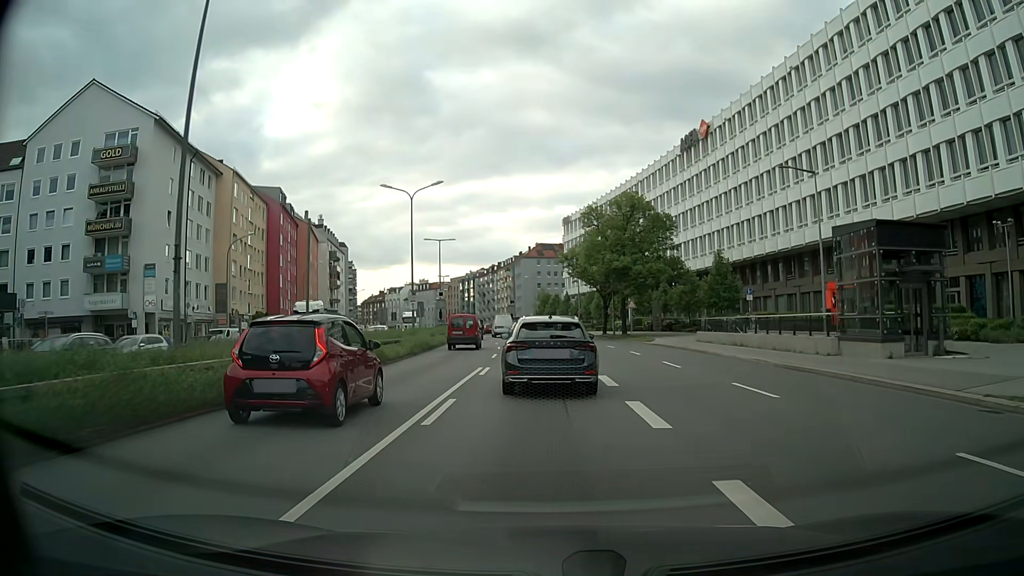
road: trunk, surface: asphalt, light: Day
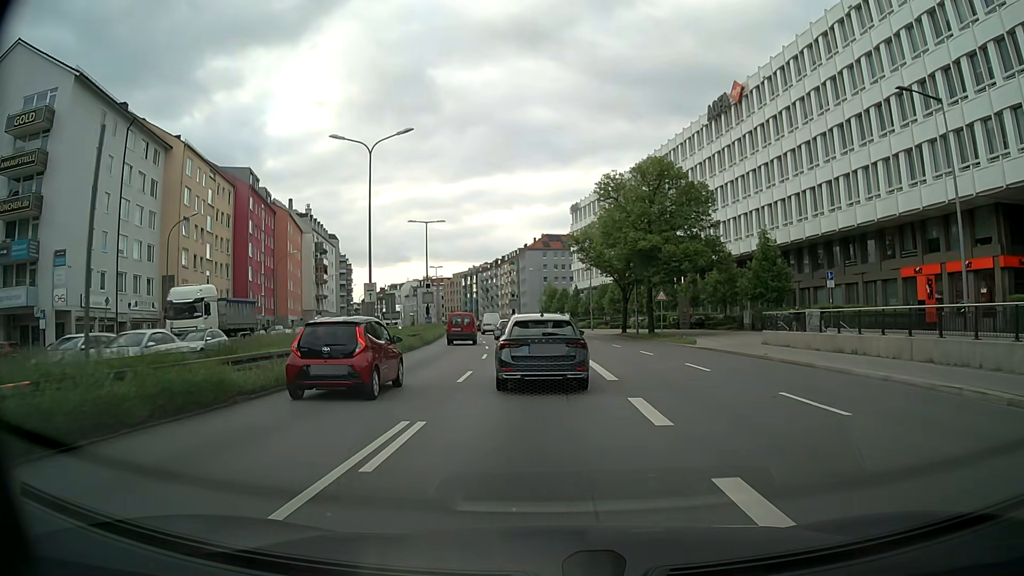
(0.0, +12.0) m; -2°
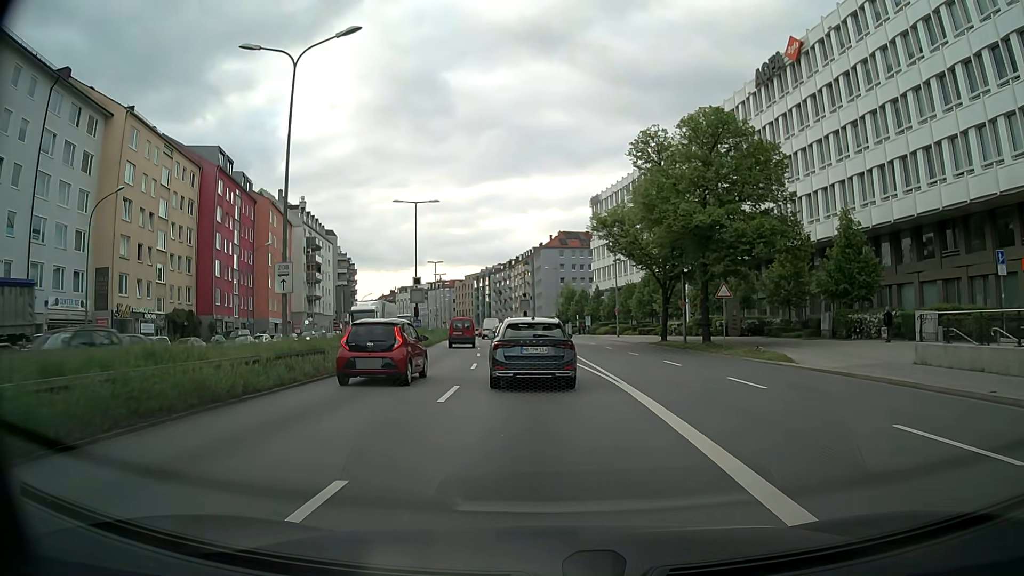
(+0.1, +12.6) m; 0°
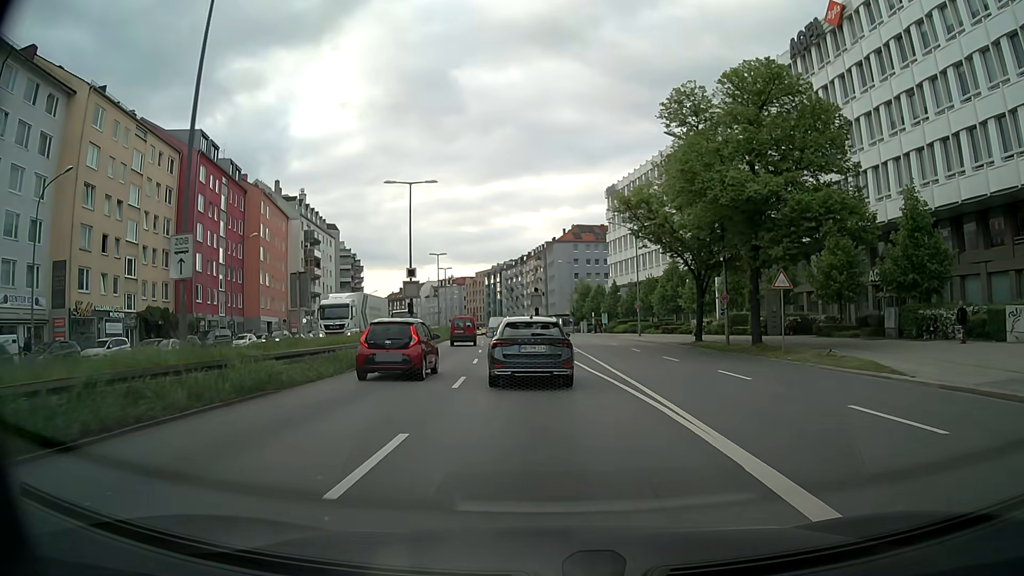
(0.0, +6.7) m; 0°
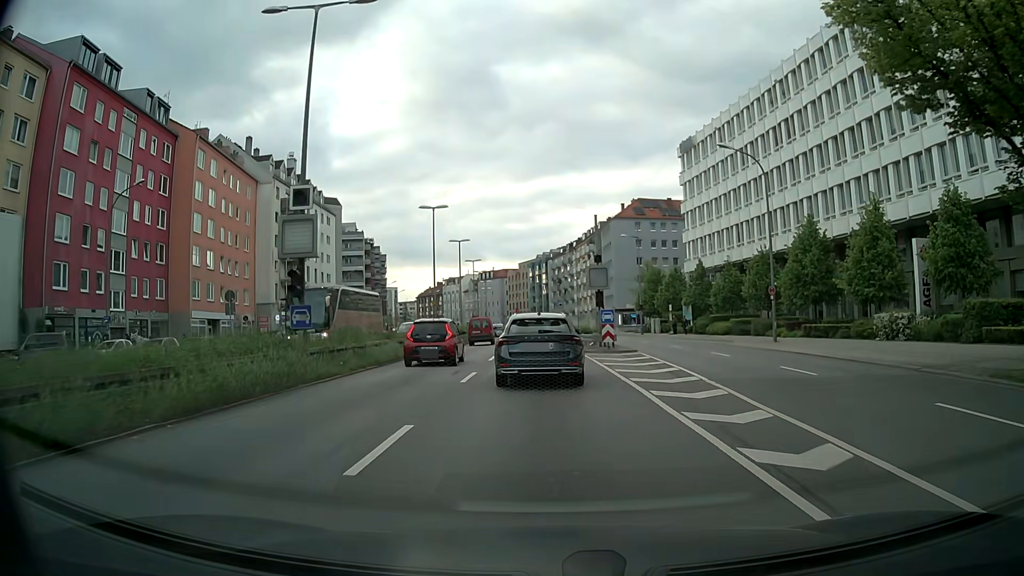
(-1.2, +26.5) m; -5°
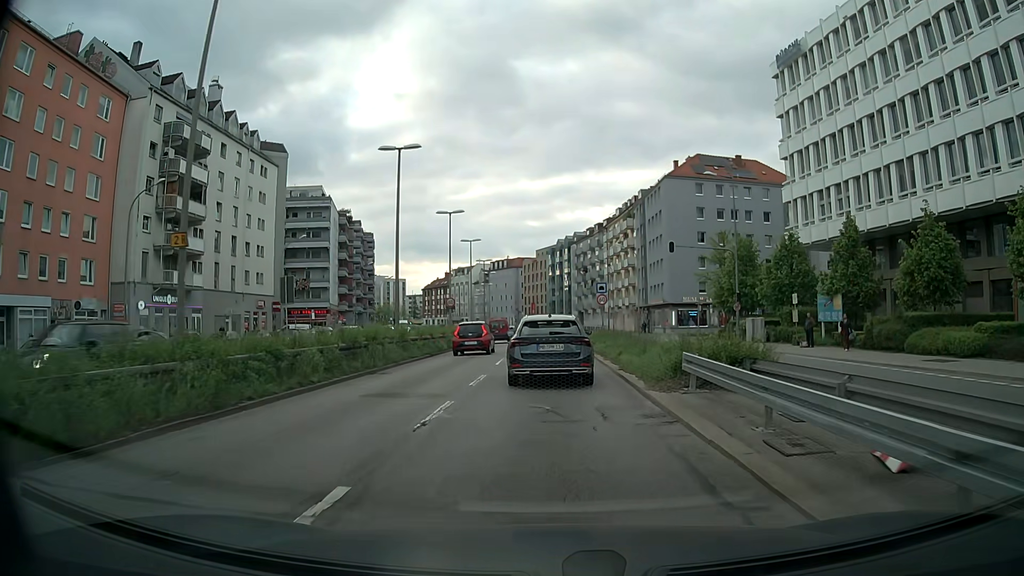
(-0.5, +30.4) m; -3°
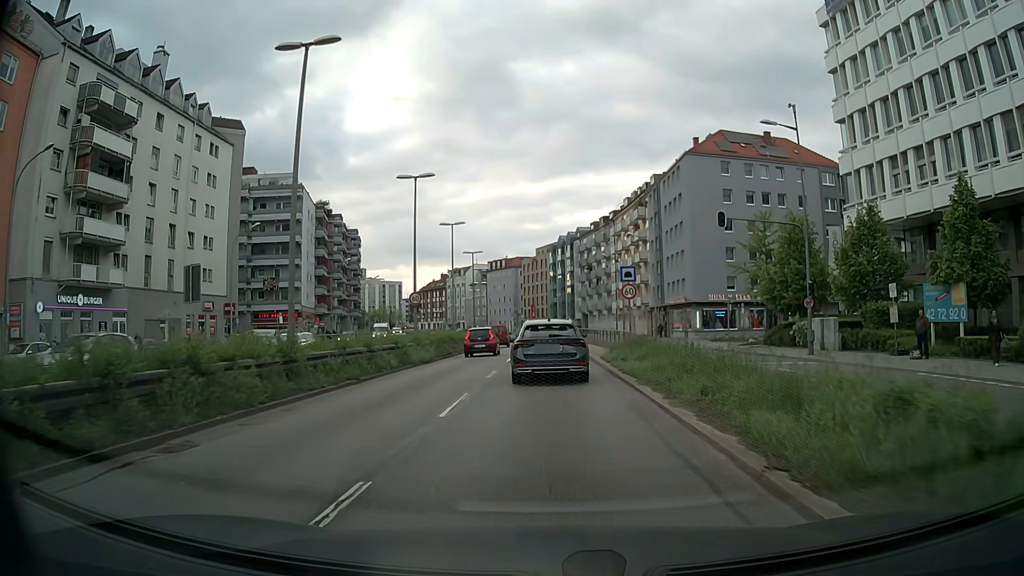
(+0.2, +11.7) m; +1°
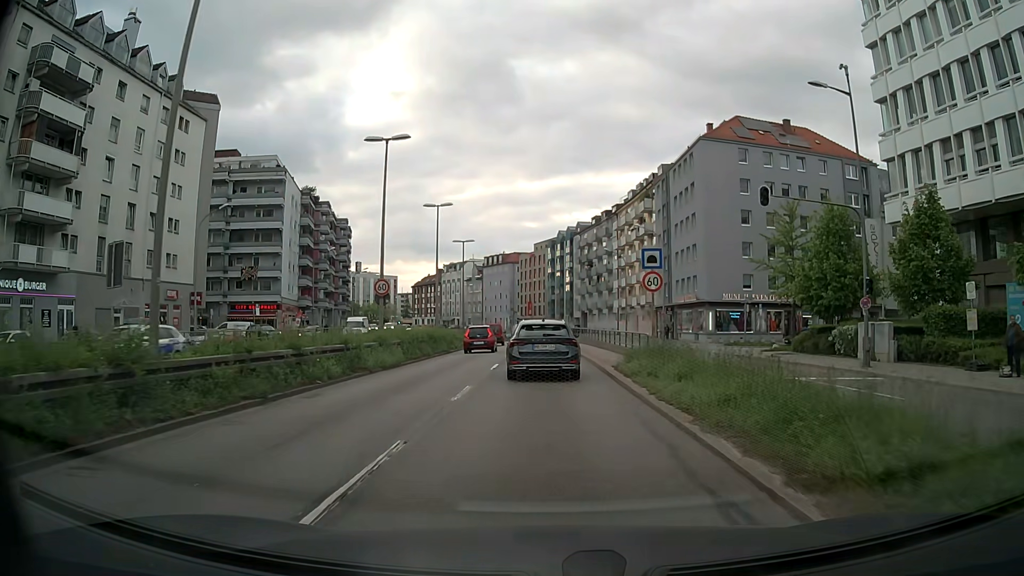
(0.0, +6.0) m; -1°
(0, +10) (0, +20) (0, +30) (0, +40) (0, +50) (0, +60) (0, +70) (-1, +80) (-2, +90) (-4, +100) m
